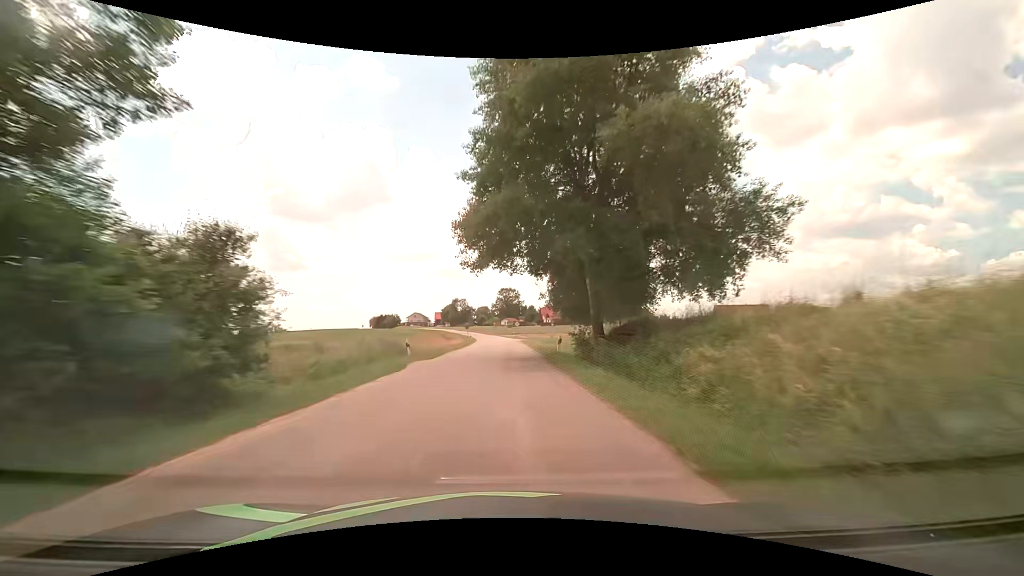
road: tertiary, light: Day
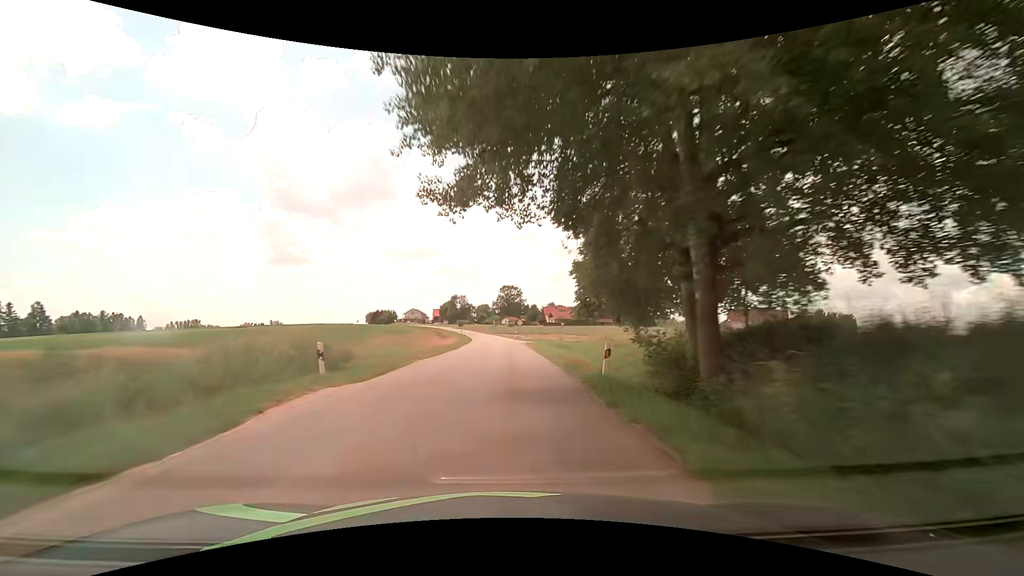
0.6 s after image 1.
(0.0, +11.9) m; 0°
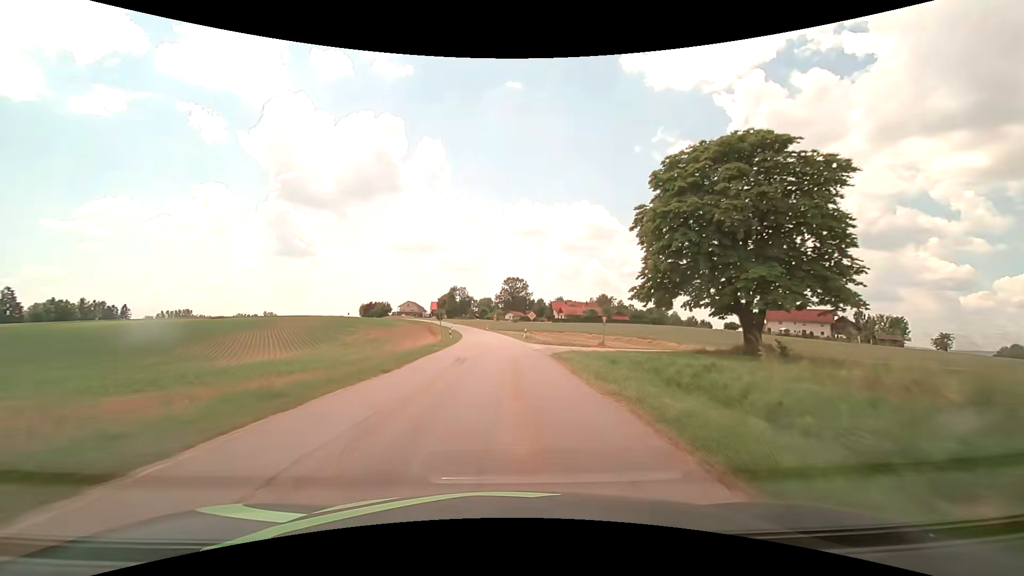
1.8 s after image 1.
(-0.1, +23.2) m; 0°
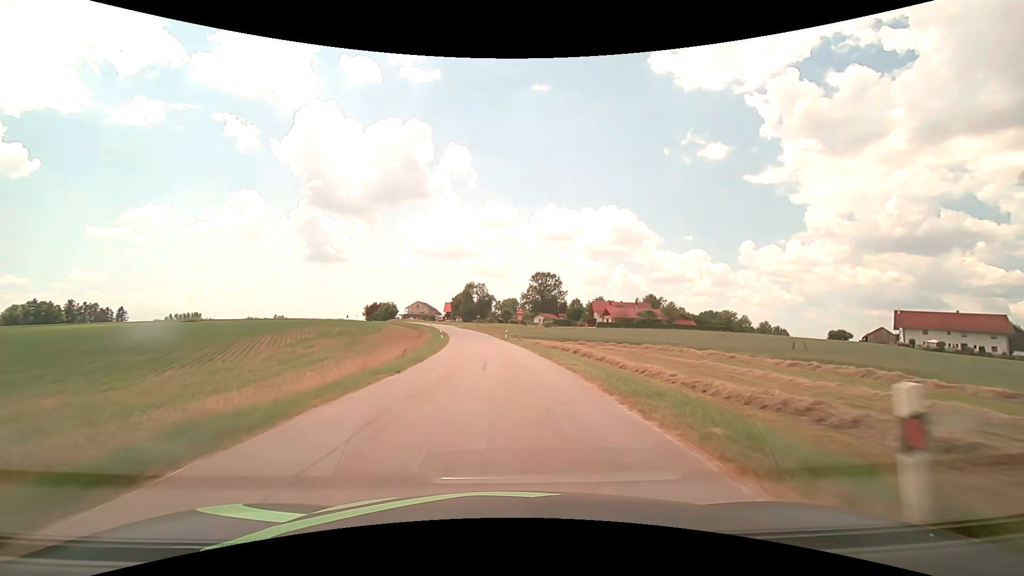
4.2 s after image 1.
(-0.8, +43.7) m; -3°
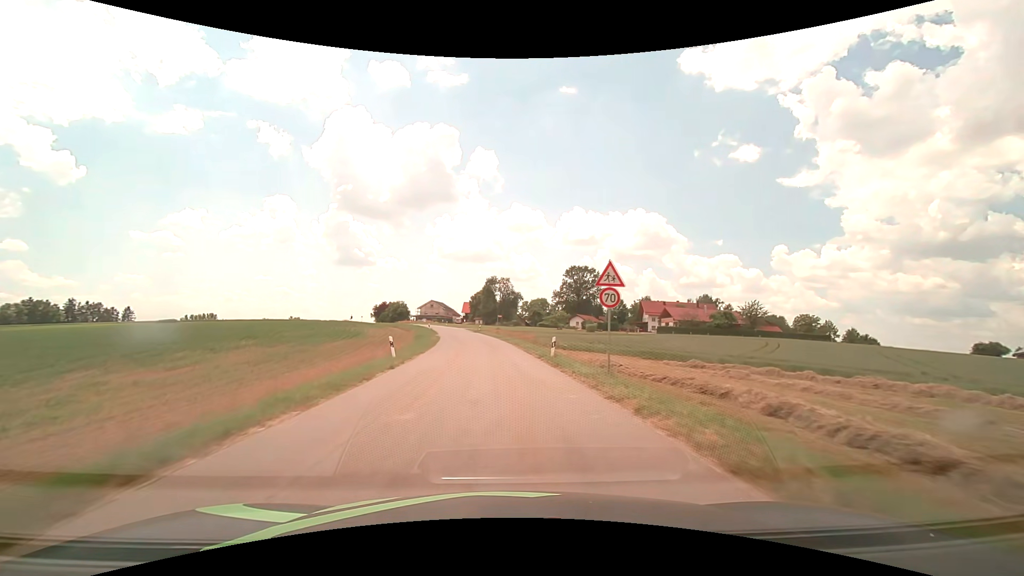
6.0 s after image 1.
(-0.9, +32.1) m; -3°
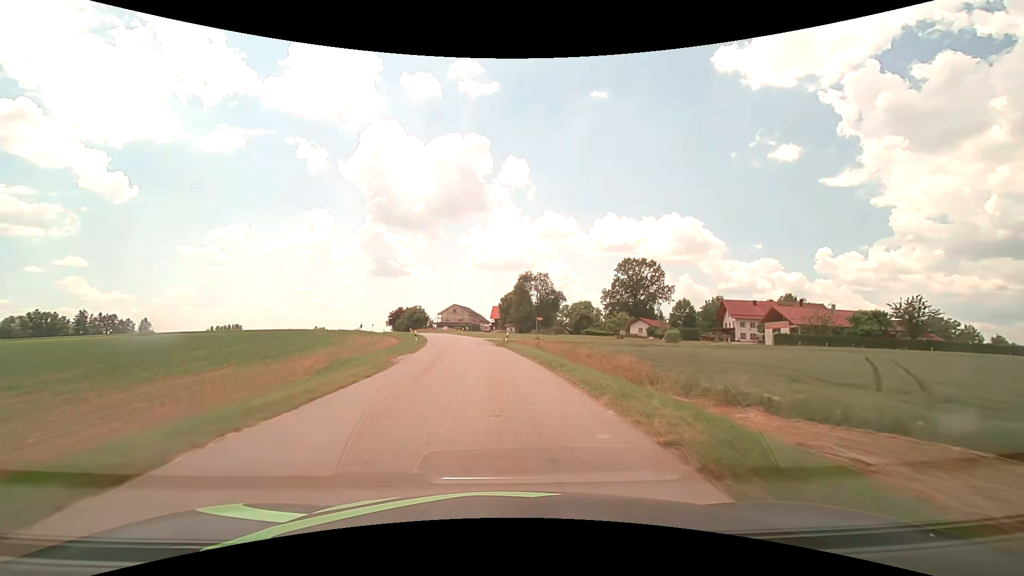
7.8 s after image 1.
(-1.0, +31.8) m; -4°
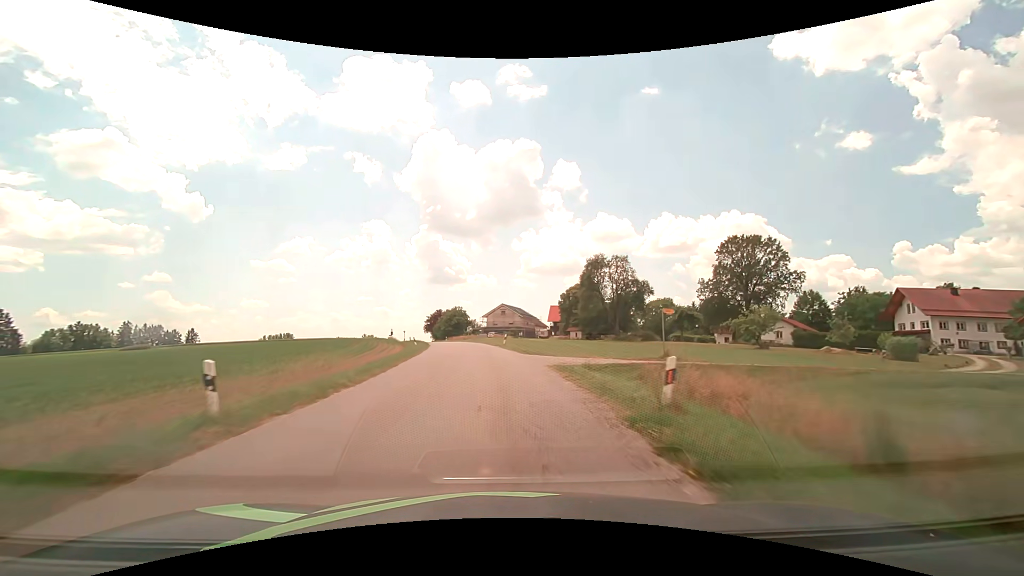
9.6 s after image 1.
(-1.5, +31.6) m; -6°
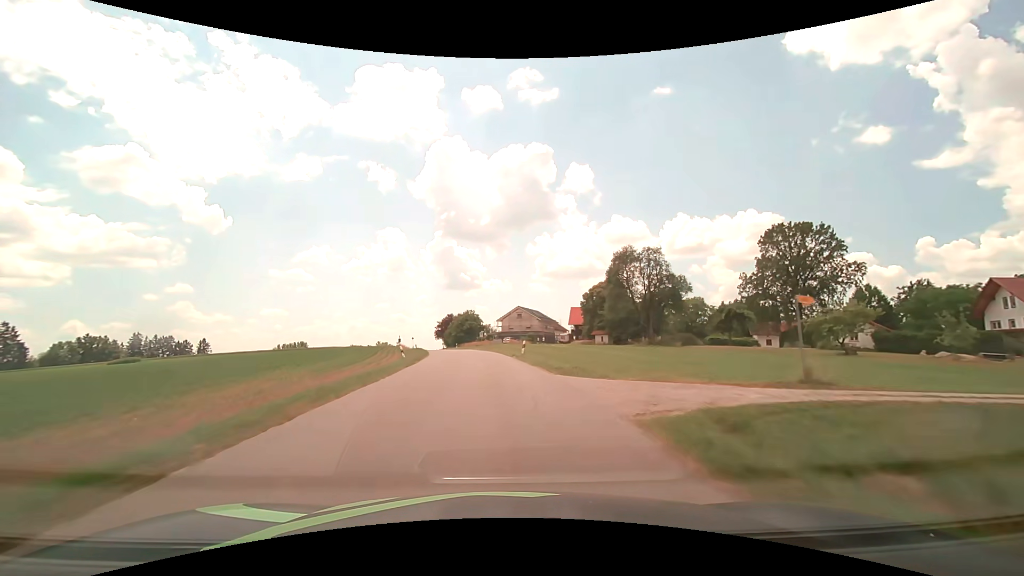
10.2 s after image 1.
(-0.2, +10.6) m; -3°
